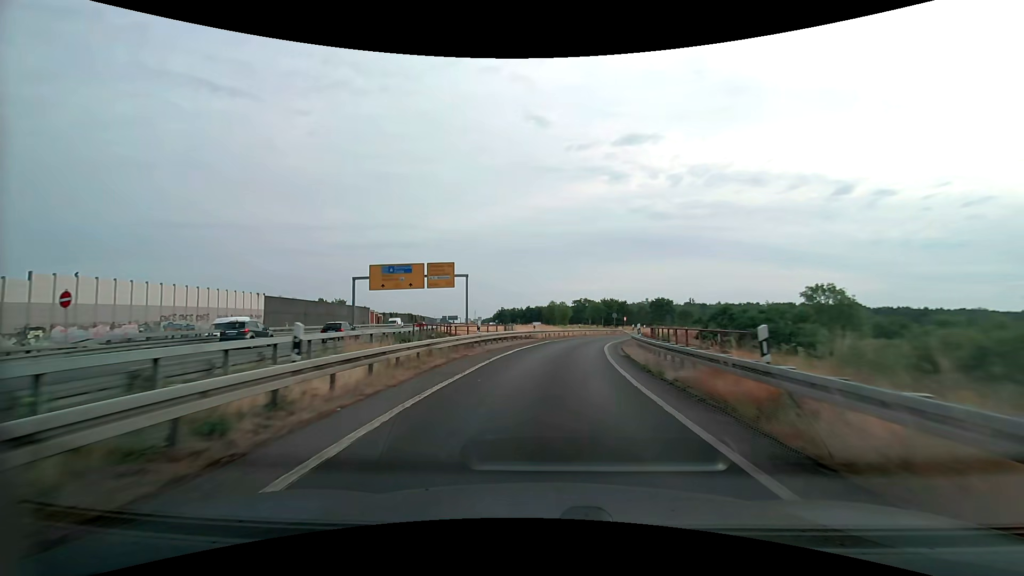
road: motorway_link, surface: asphalt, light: Day
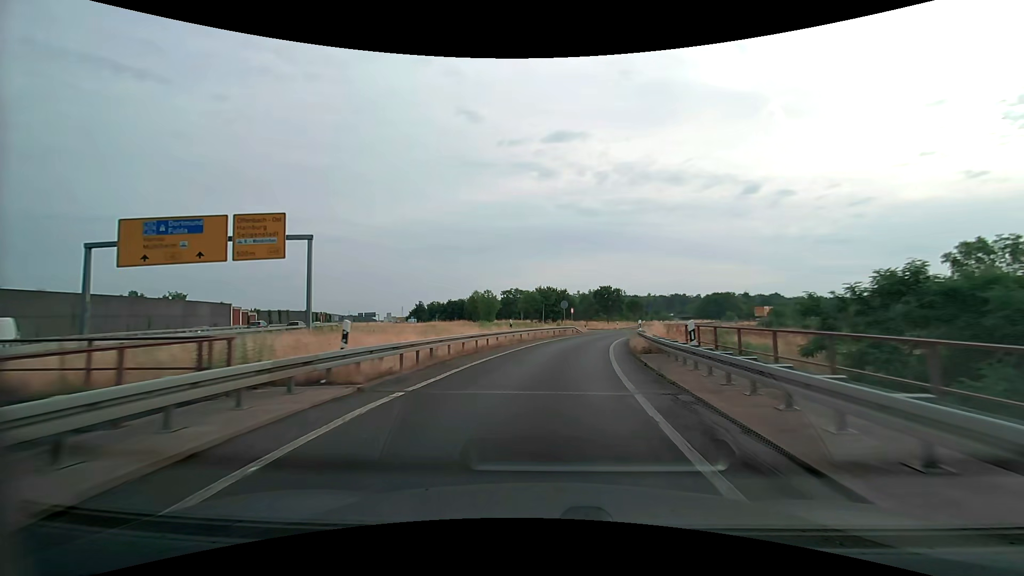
(+1.7, +27.5) m; +8°
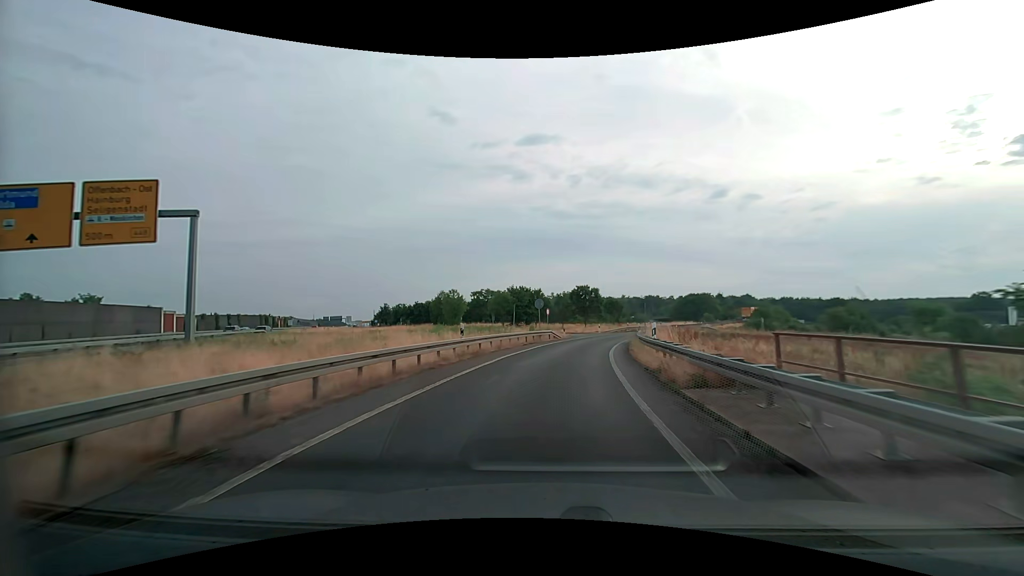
(+0.2, +9.1) m; +3°
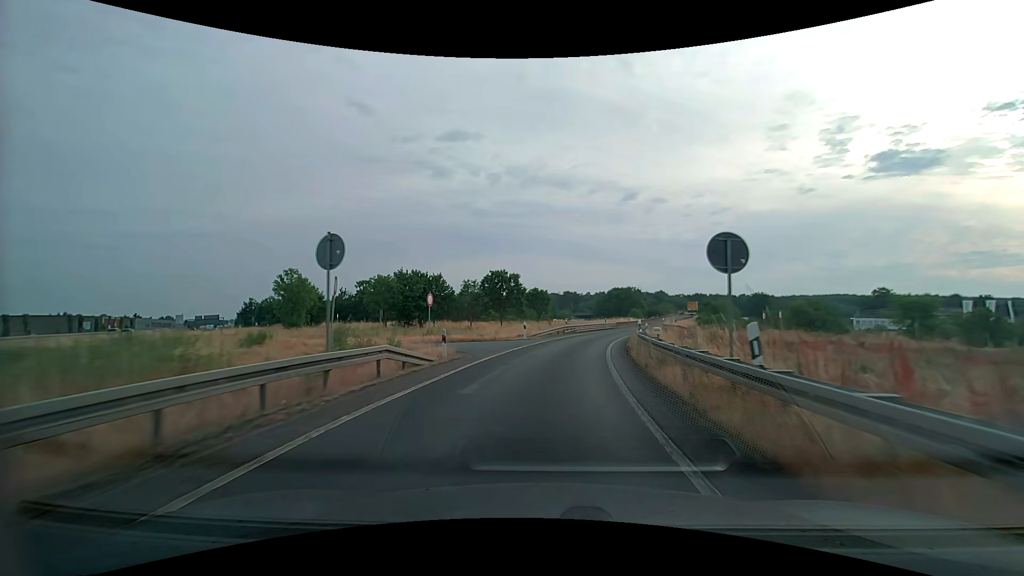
(+2.2, +26.8) m; +9°
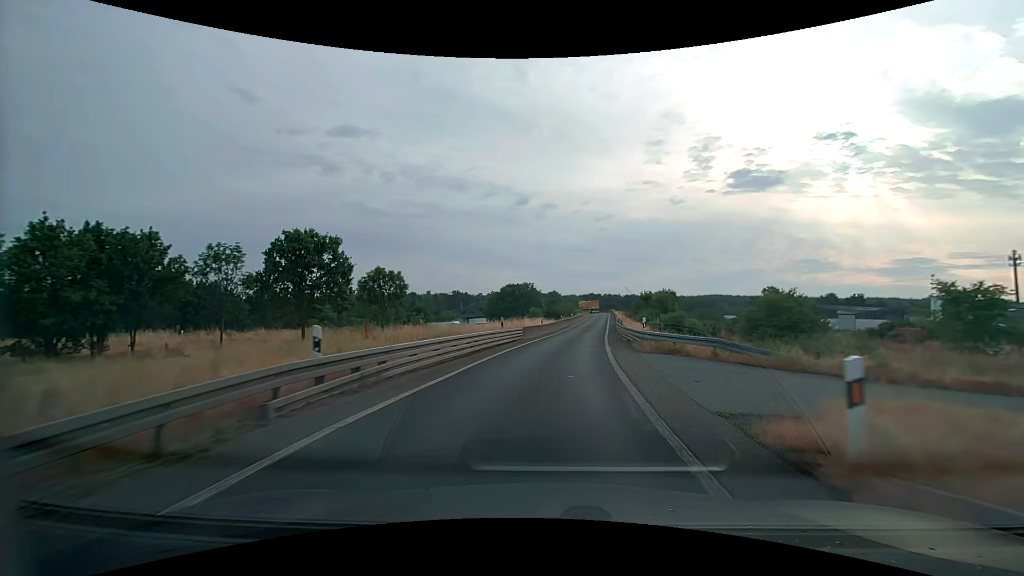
(+3.8, +35.2) m; +12°
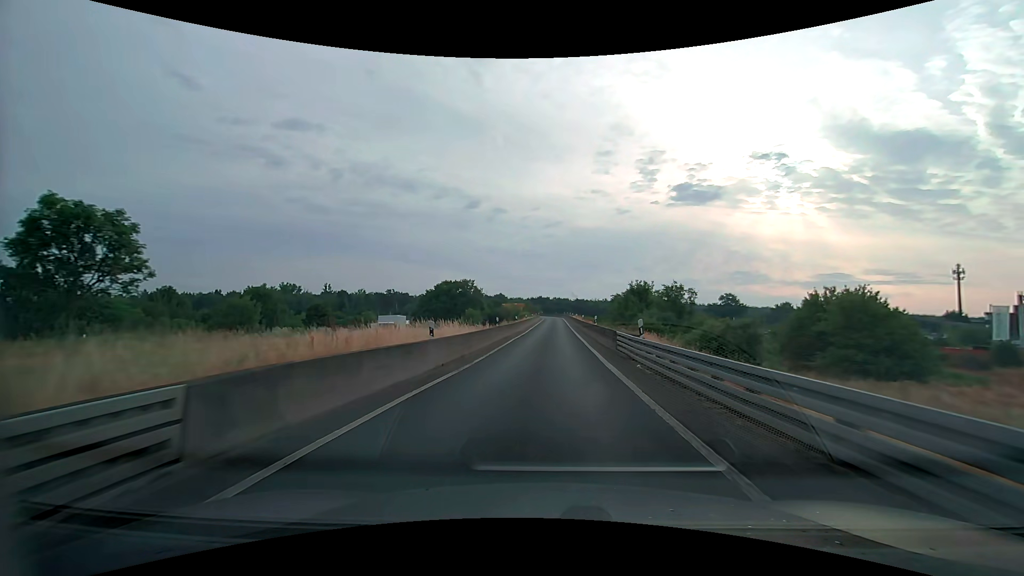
(+1.6, +26.5) m; +6°
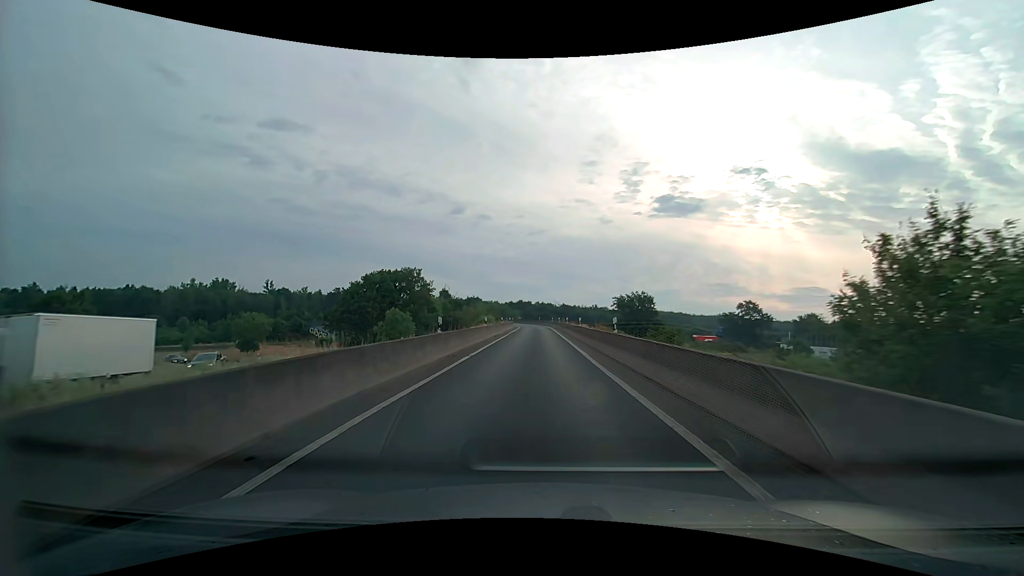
(+1.1, +44.5) m; +2°
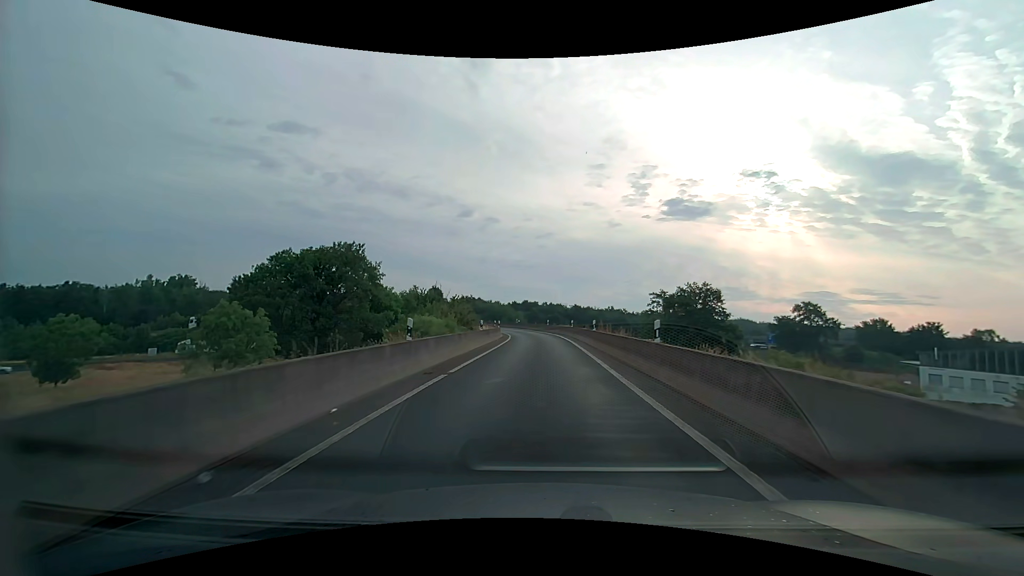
(-0.3, +35.4) m; -1°
(0, +10) (0, +20) (0, +30) (0, +40) (-1, +50) (-3, +60) (-5, +69) (-9, +79) (-14, +88) (-19, +96) m
